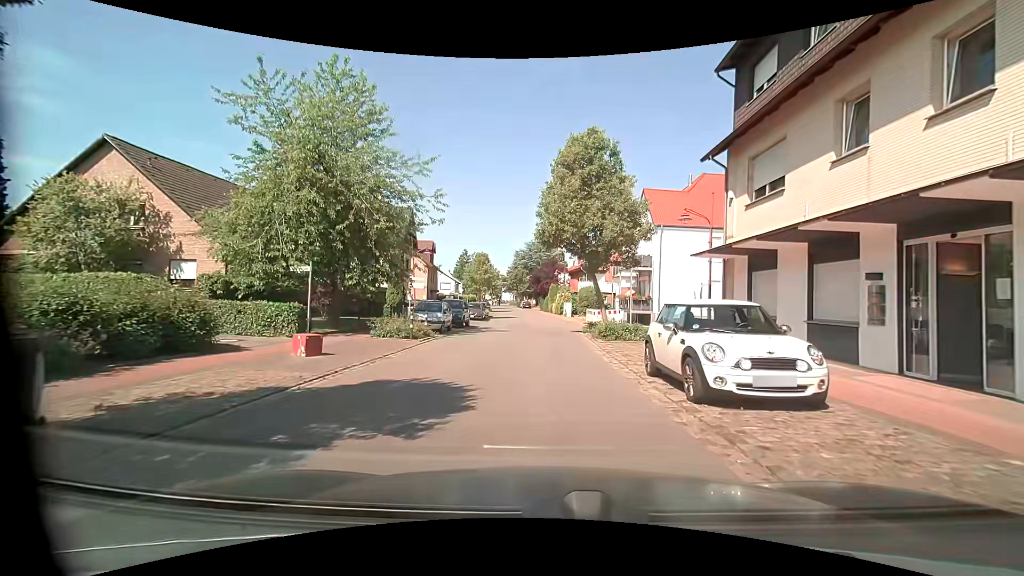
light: Day
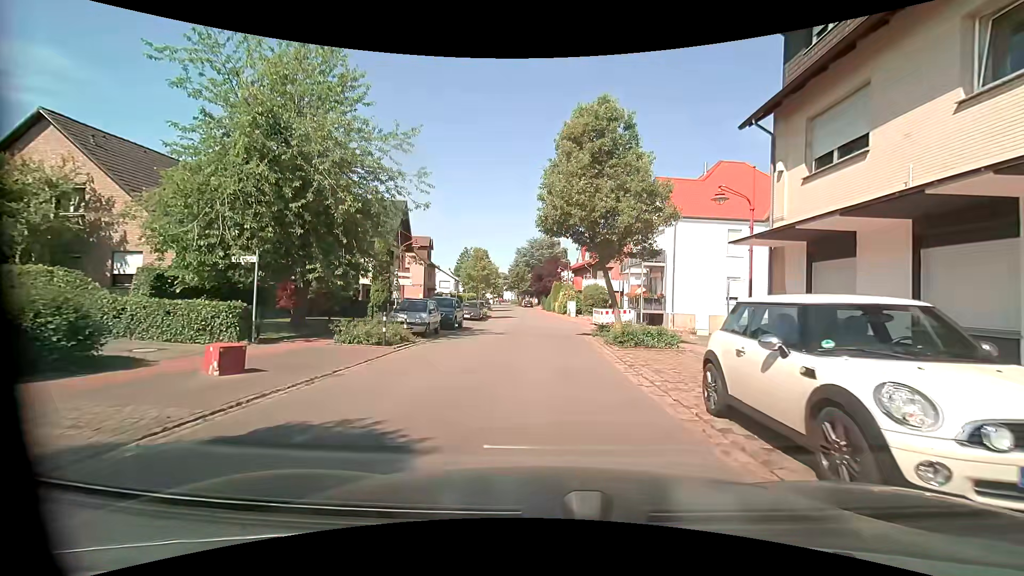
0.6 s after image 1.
(0.0, +3.3) m; 0°
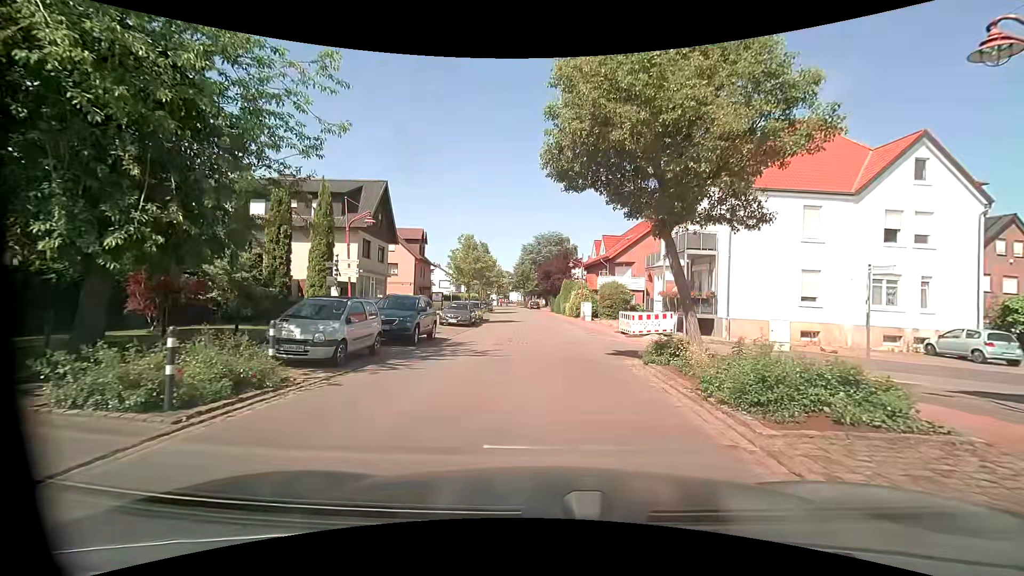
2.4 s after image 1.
(-0.1, +8.7) m; -2°
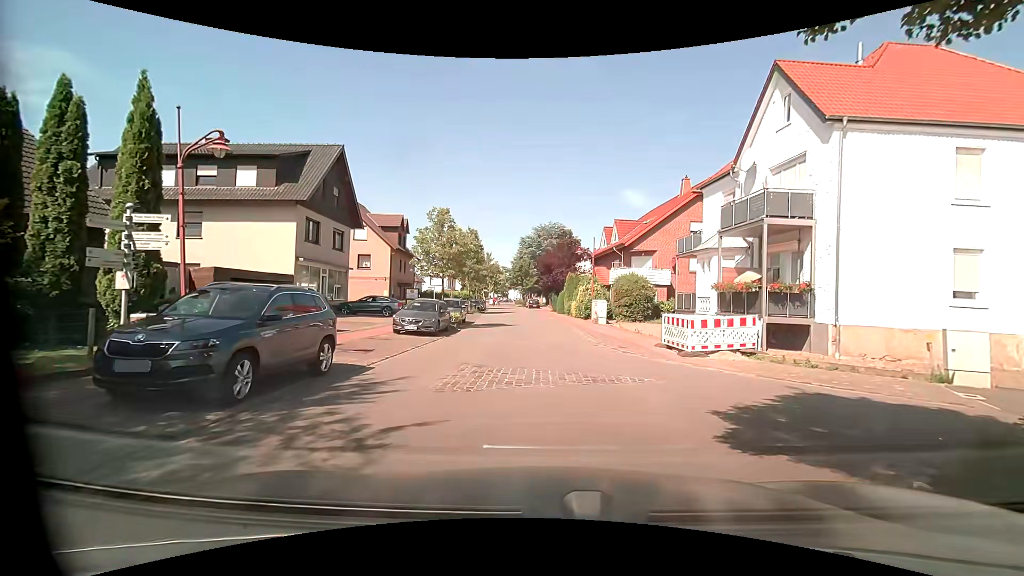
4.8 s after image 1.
(+0.2, +9.2) m; 0°
